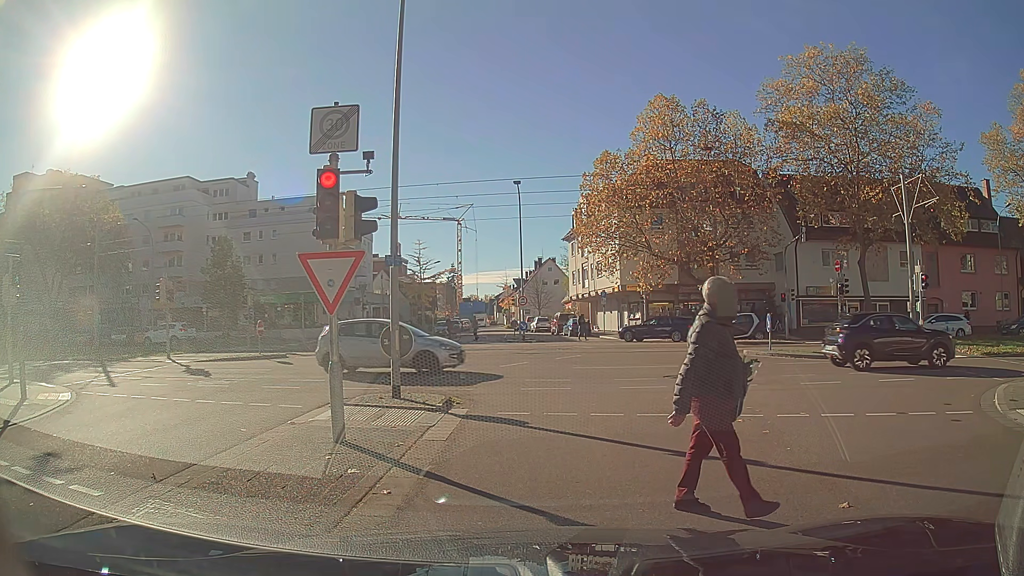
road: residential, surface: asphalt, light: Day
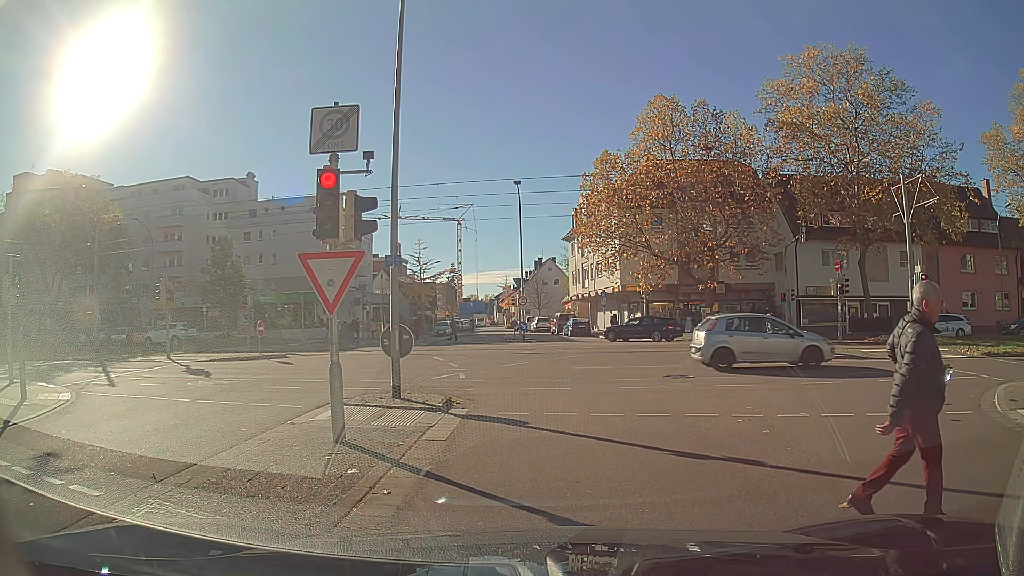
(0.0, 0.0) m; 0°
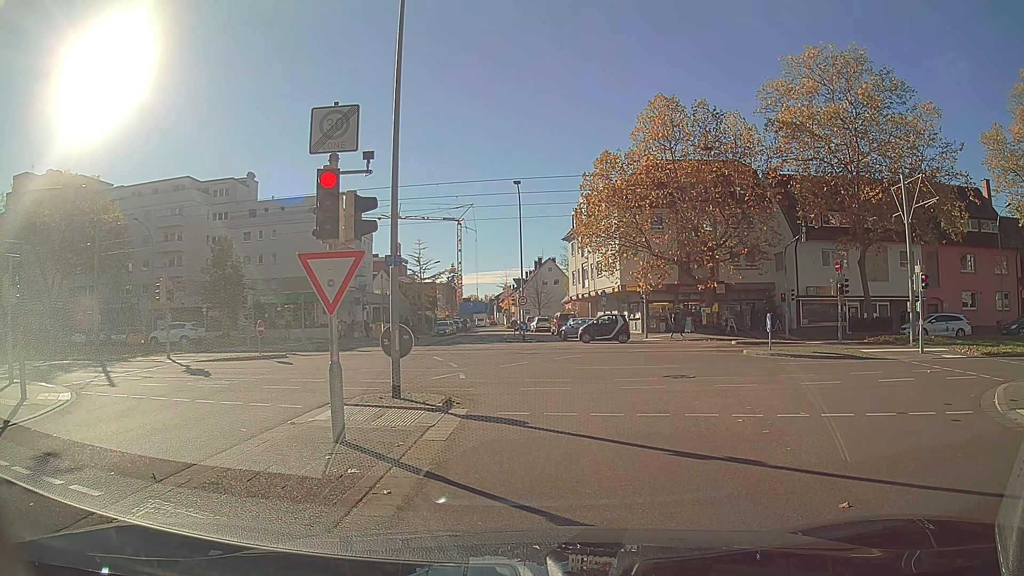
(0.0, 0.0) m; 0°
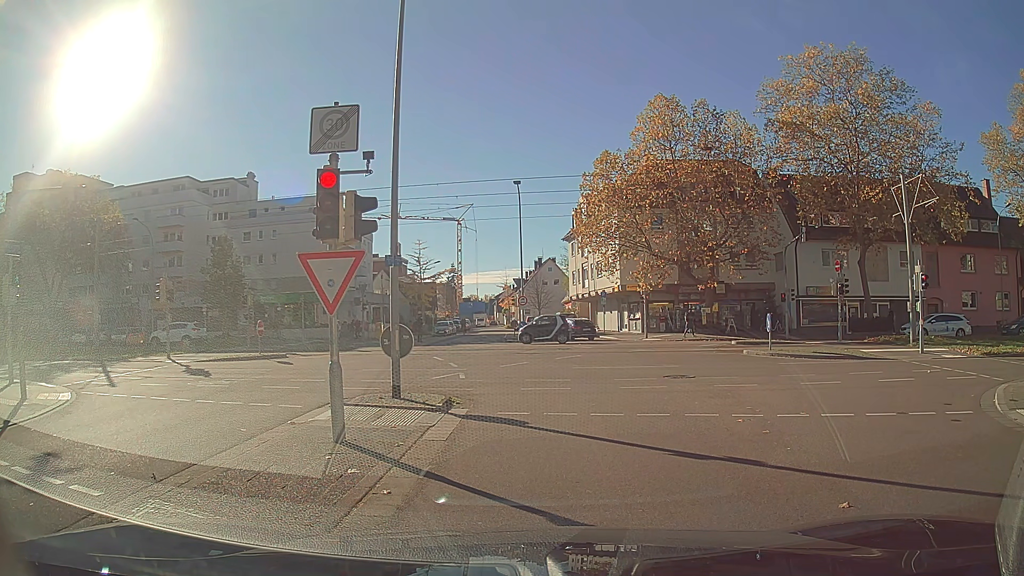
(0.0, 0.0) m; 0°
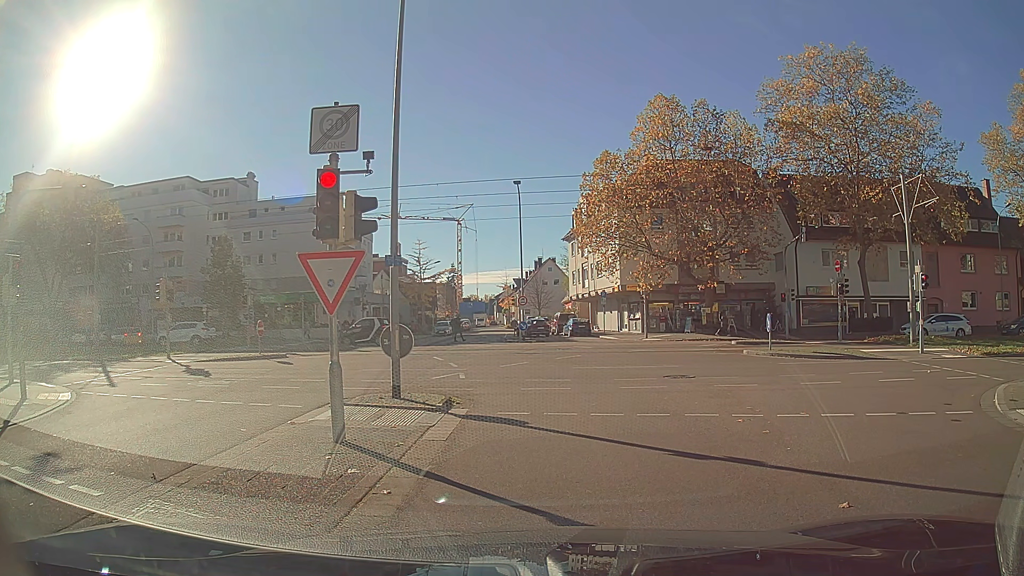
(0.0, 0.0) m; 0°
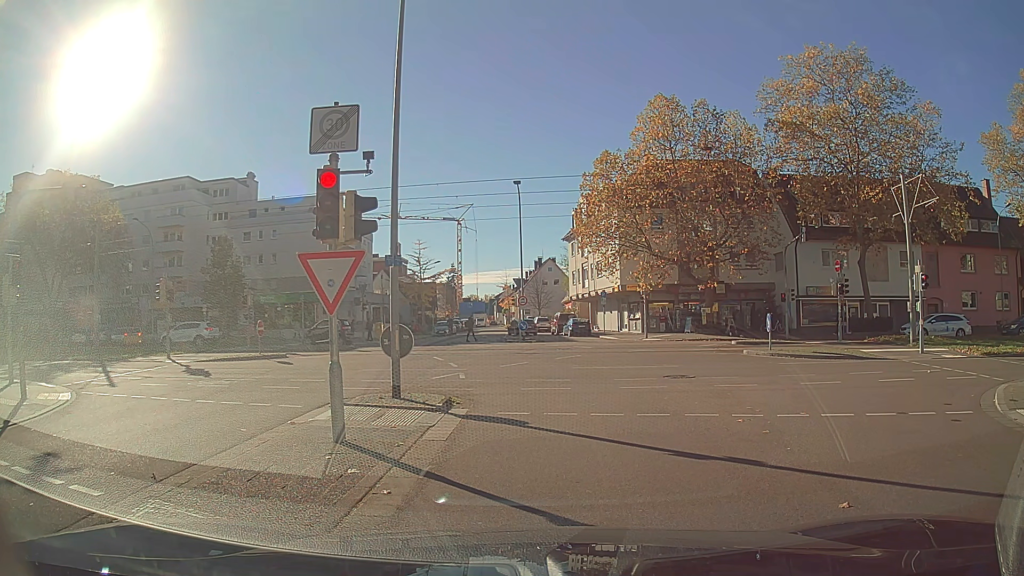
(0.0, 0.0) m; 0°
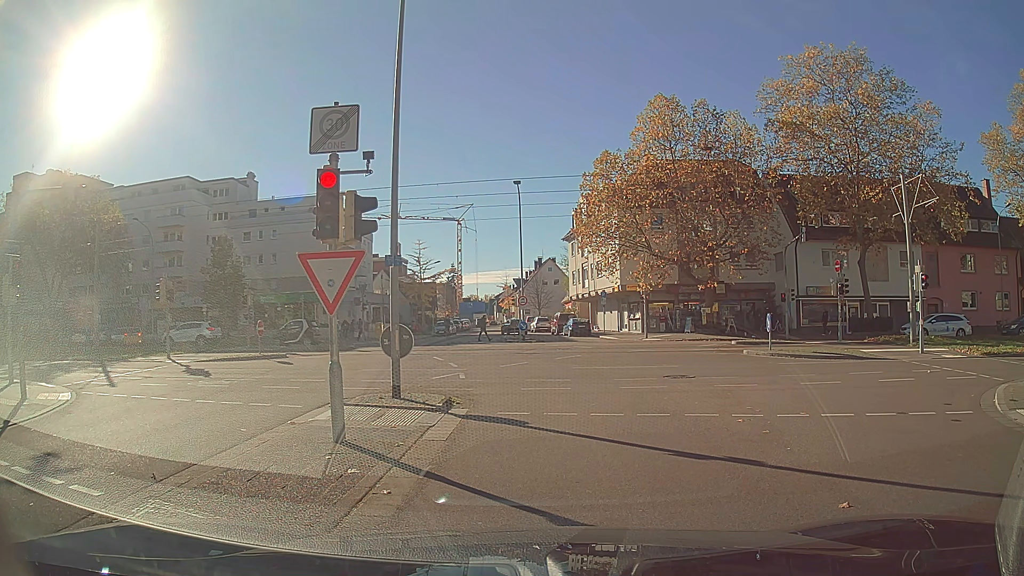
(0.0, 0.0) m; 0°
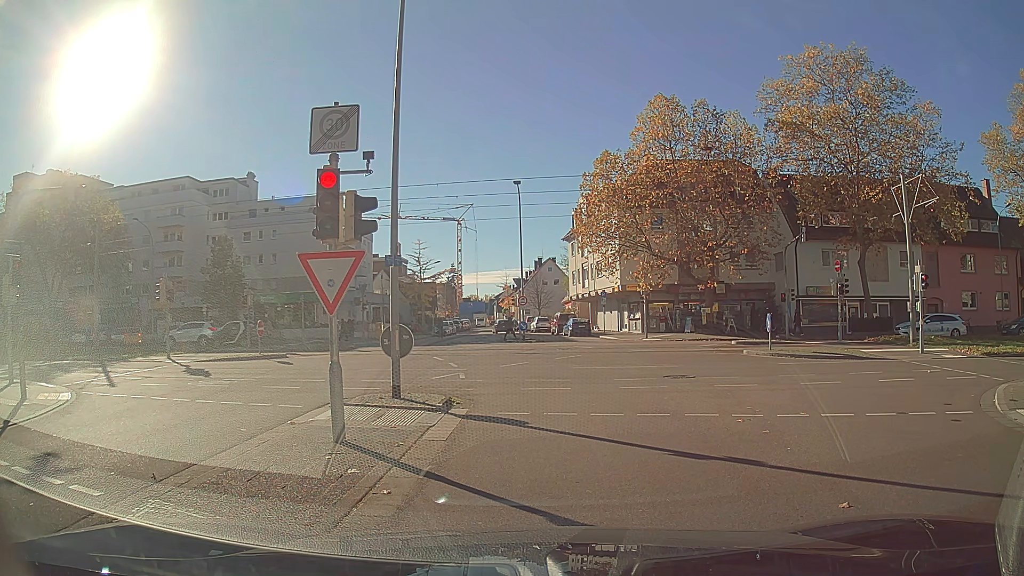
(0.0, 0.0) m; 0°
(0, +10) (-1, +20) (-4, +29) (-11, +36) (-21, +38) (-31, +38) (-41, +39) (-51, +39) (-61, +40) (-71, +41) m
